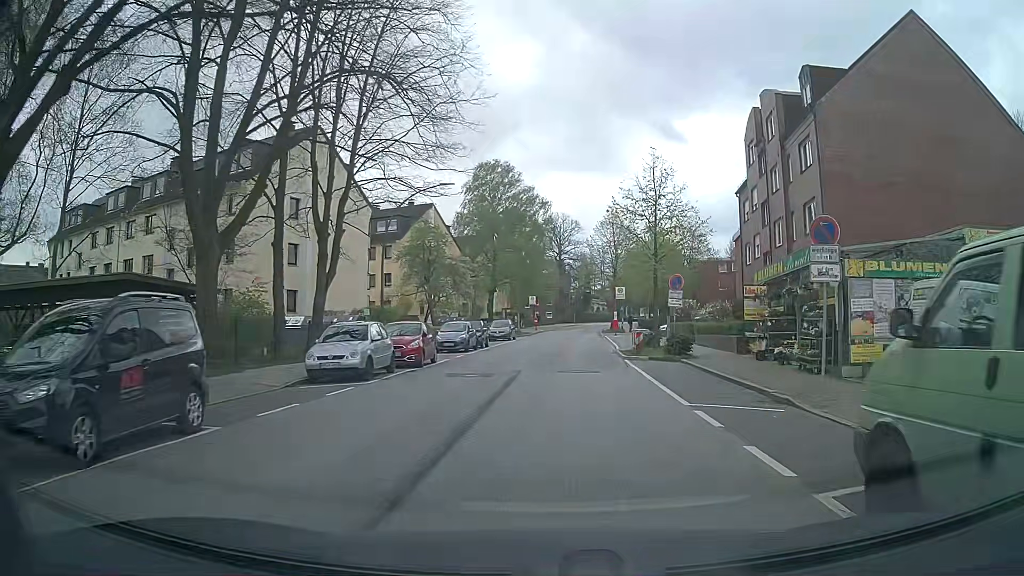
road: tertiary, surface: asphalt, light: Day
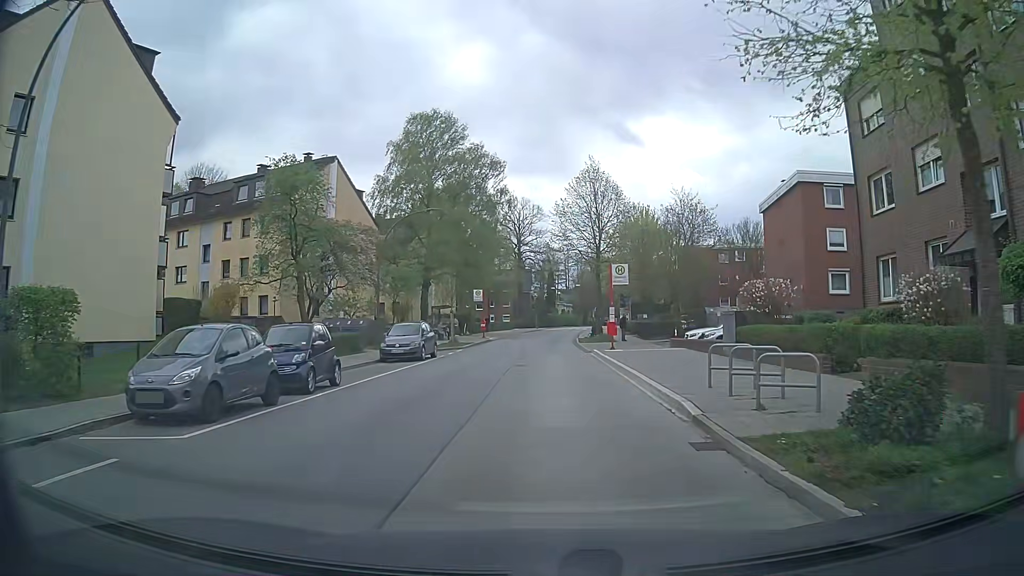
(+0.7, +22.8) m; +4°
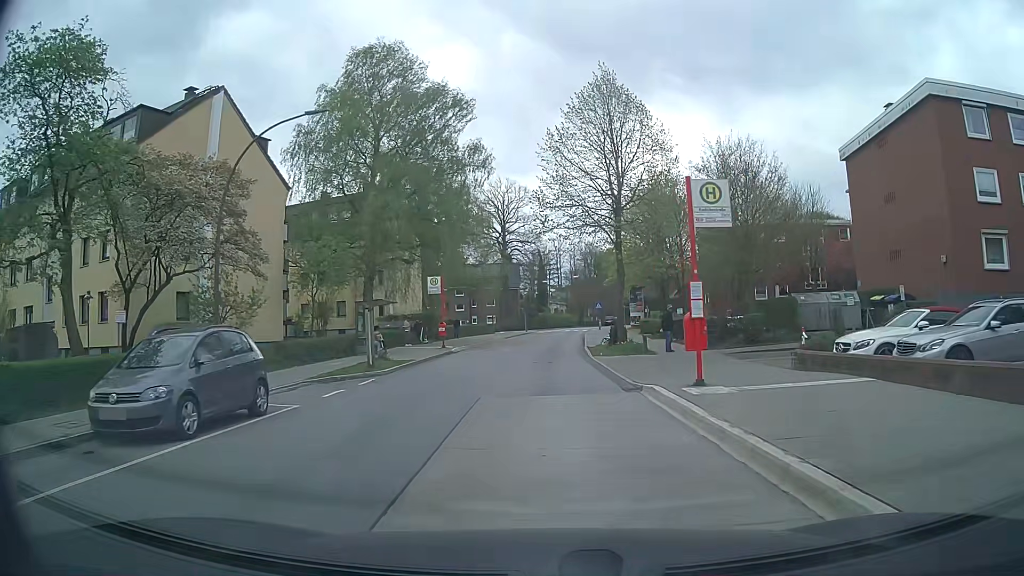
(+0.3, +18.1) m; +1°
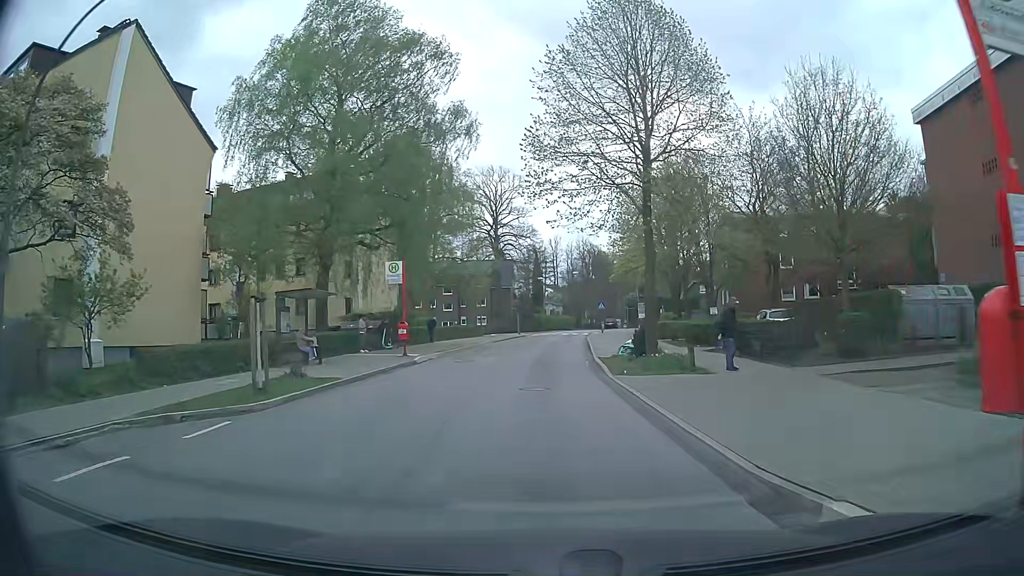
(-0.1, +9.1) m; 0°
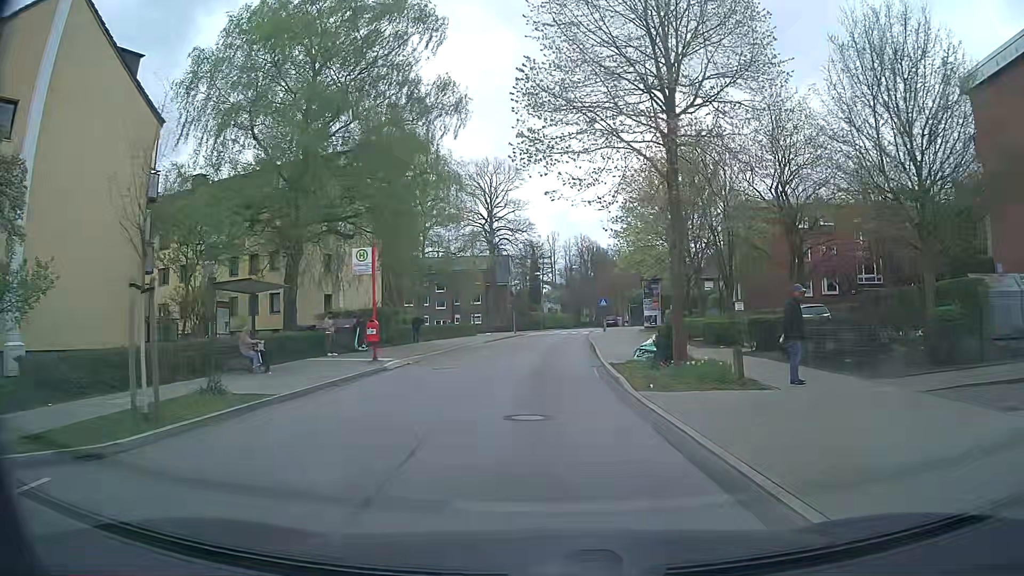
(0.0, +4.6) m; 0°
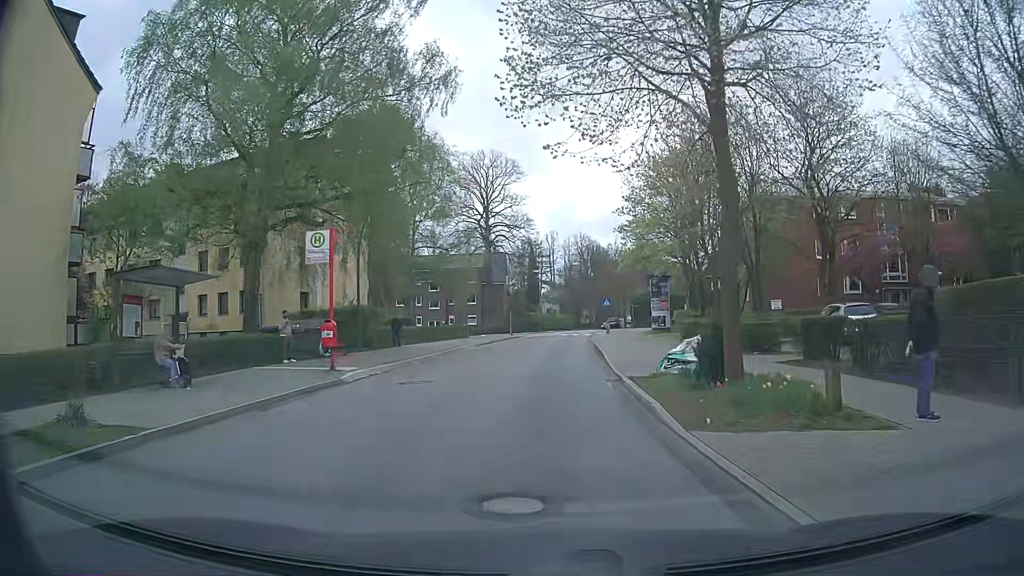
(0.0, +4.6) m; 0°
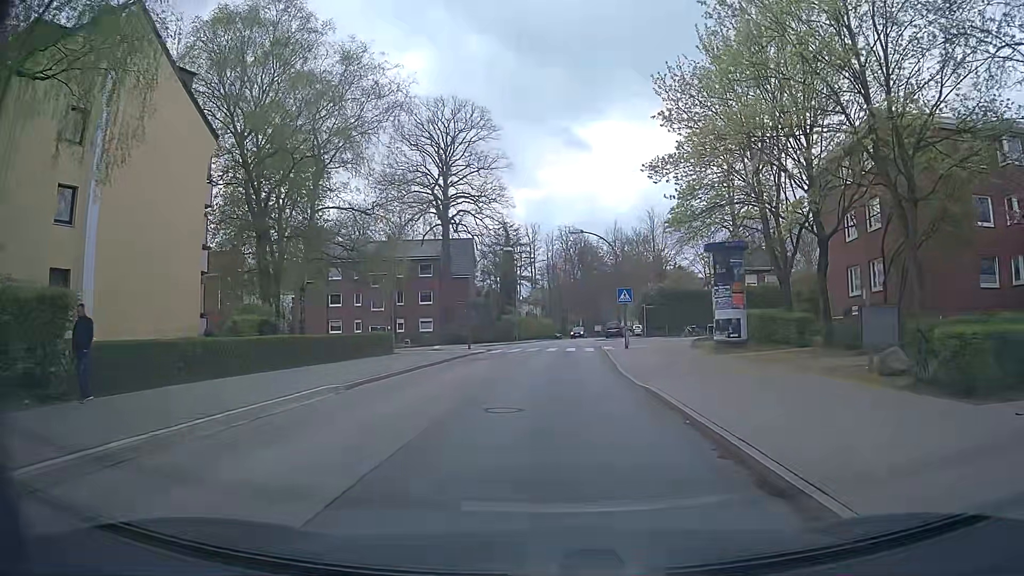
(+0.2, +23.0) m; +2°
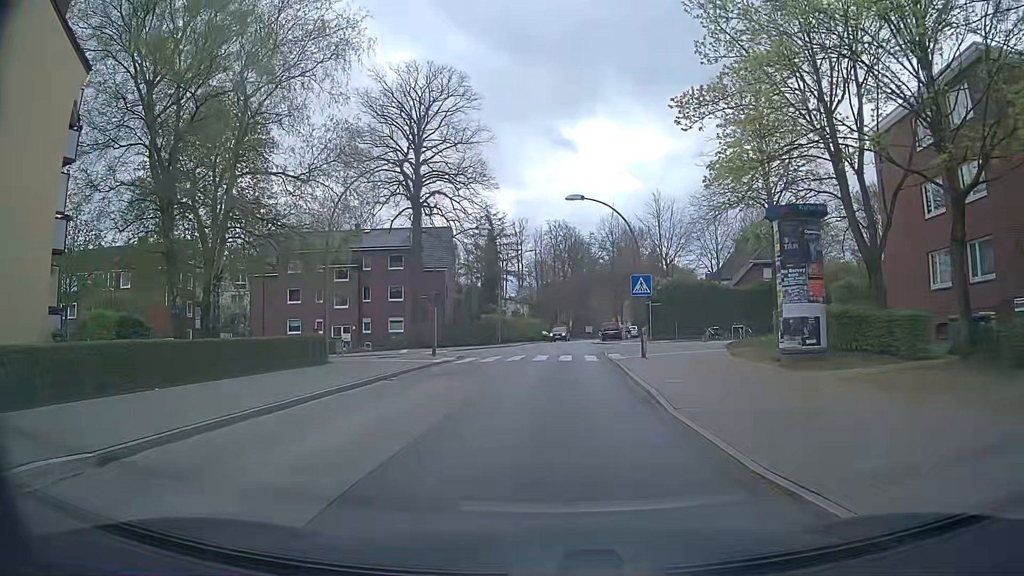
(+0.1, +9.2) m; +1°
(0, +10) (0, +20) (+1, +30) (+1, +40) (+2, +50) (+3, +60) (+4, +70) (+4, +80) (+5, +90) (+7, +100) m
